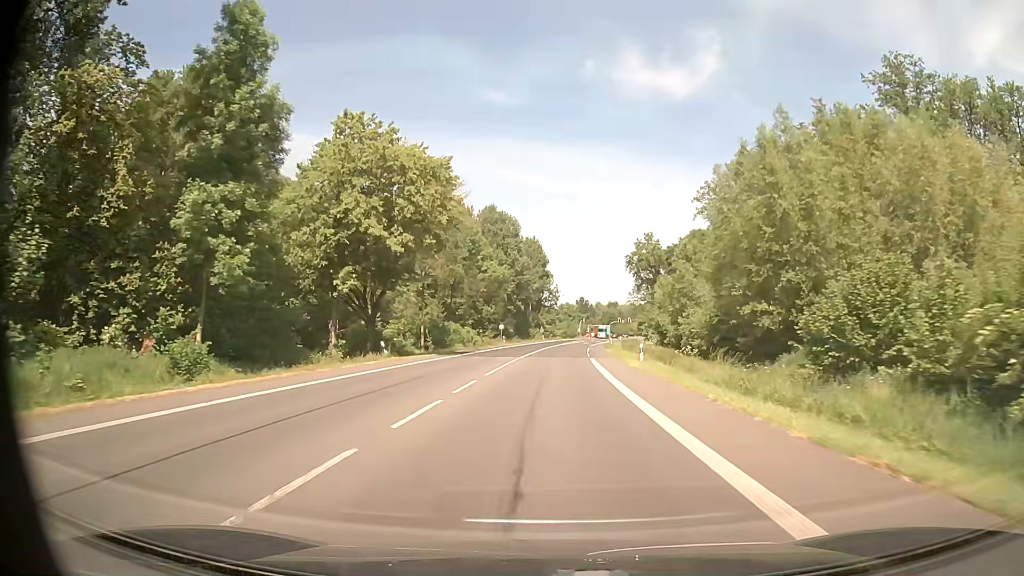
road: primary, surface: asphalt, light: Day
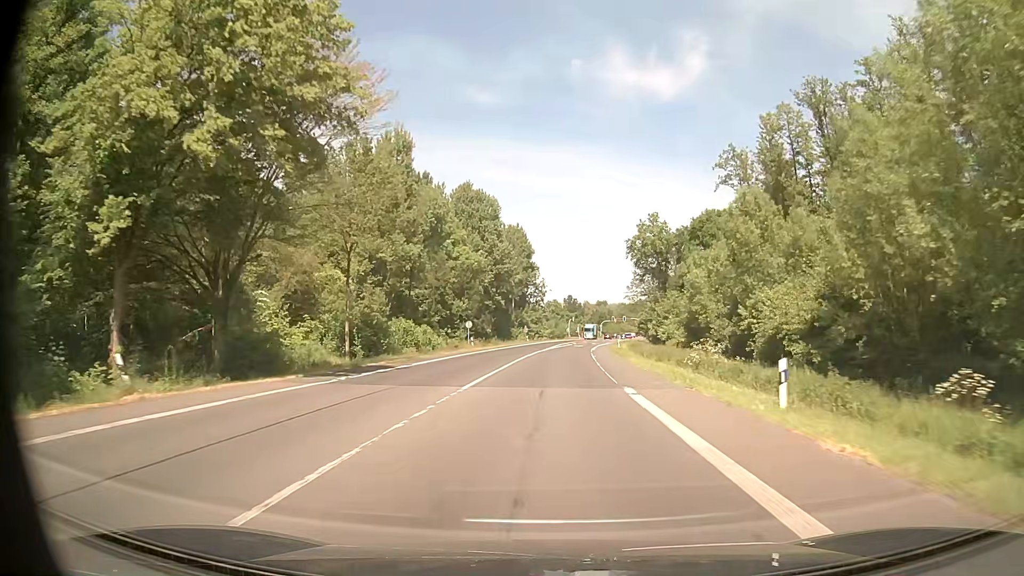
(+0.3, +22.2) m; +1°
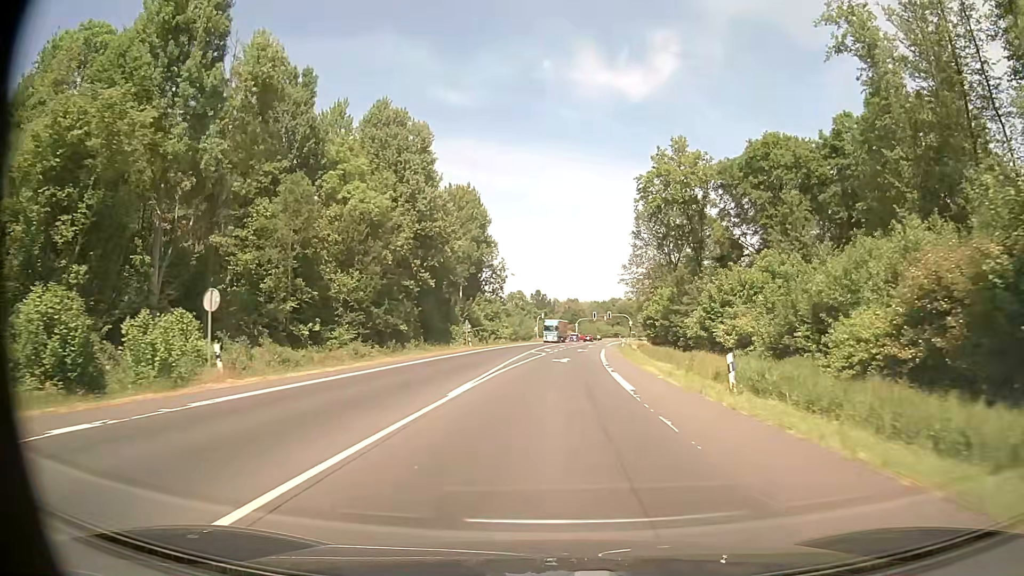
(+1.3, +44.3) m; +3°
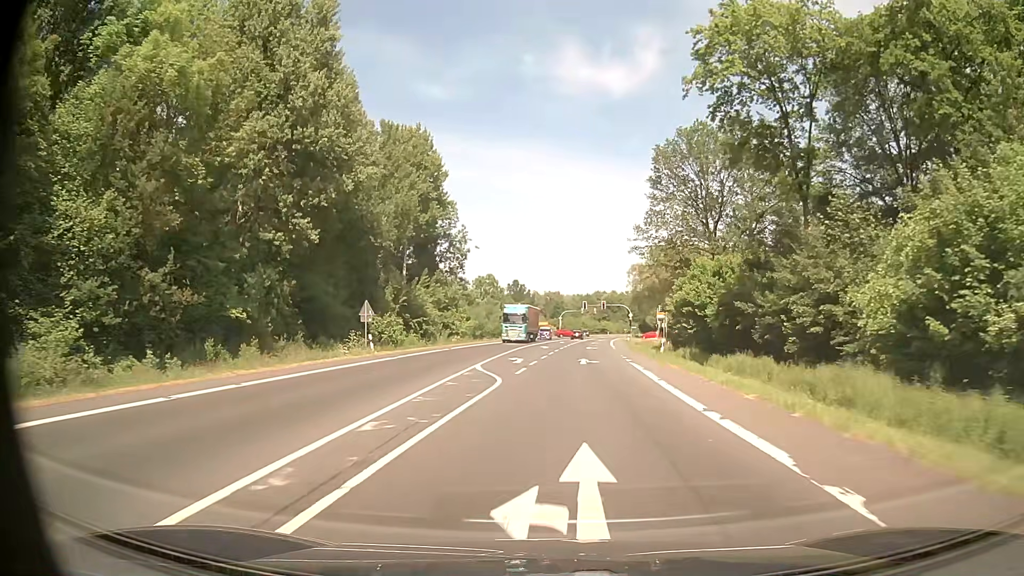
(+0.5, +32.0) m; +2°
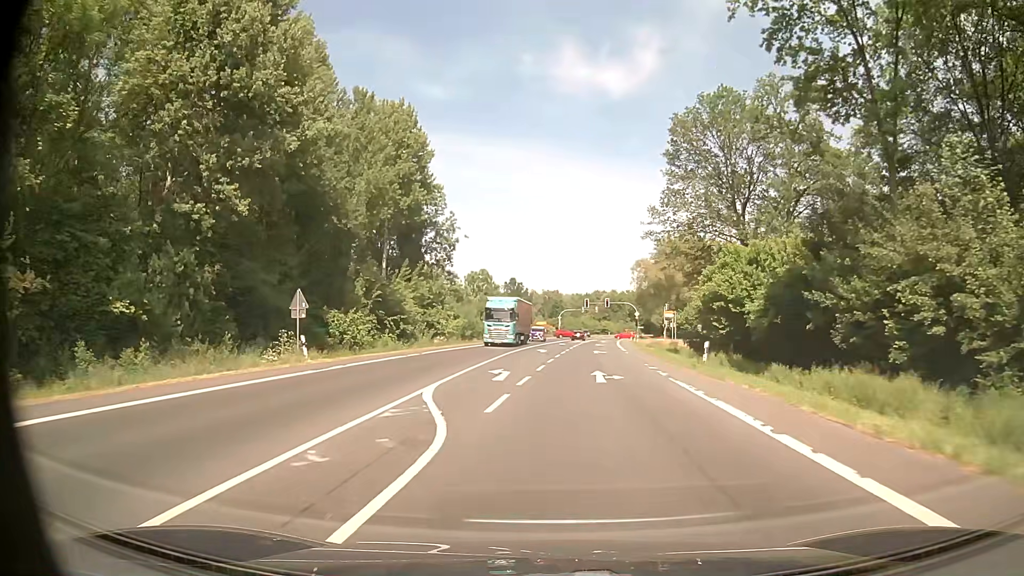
(0.0, +9.9) m; 0°
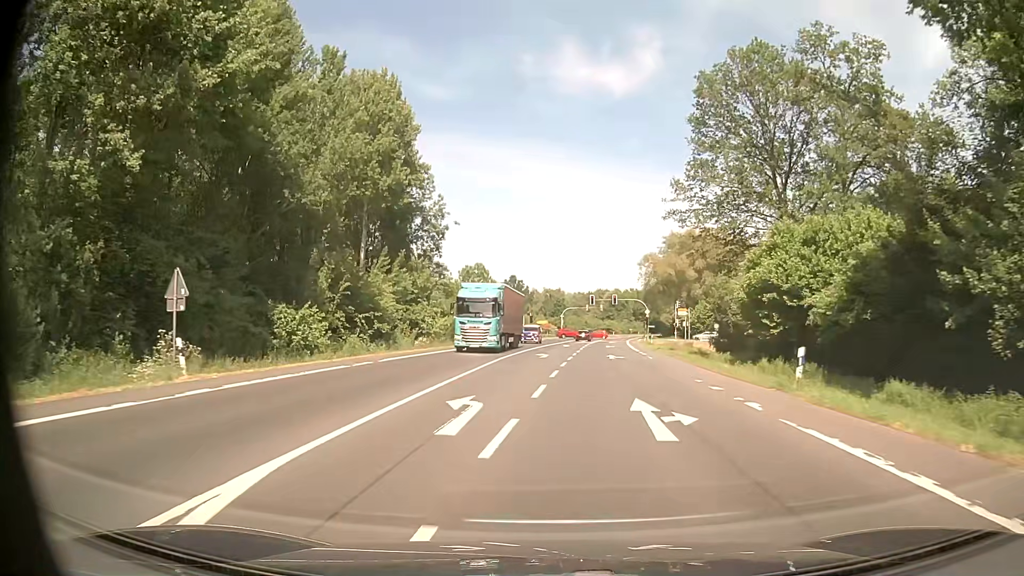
(0.0, +9.5) m; 0°
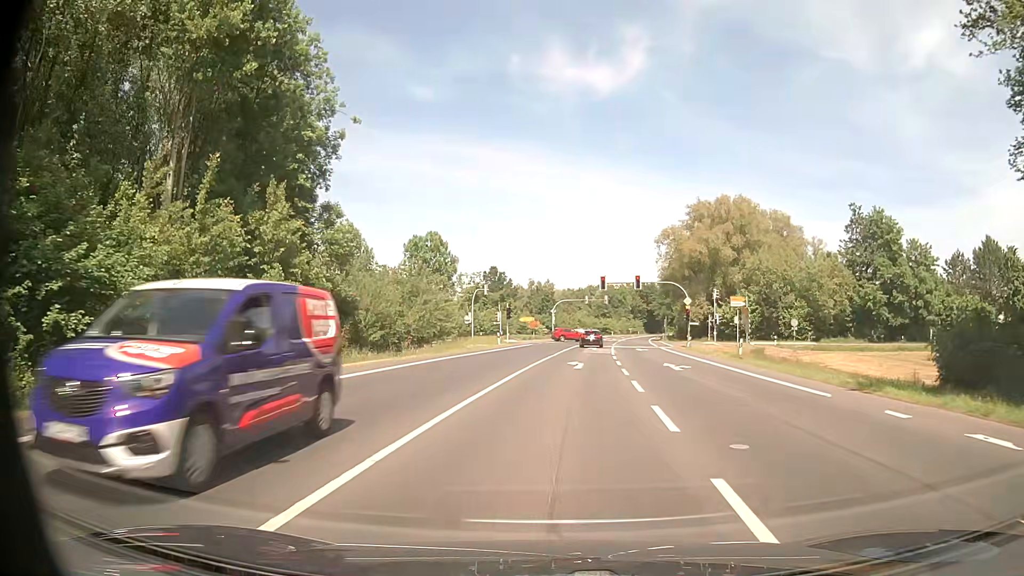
(0.0, +34.0) m; +1°
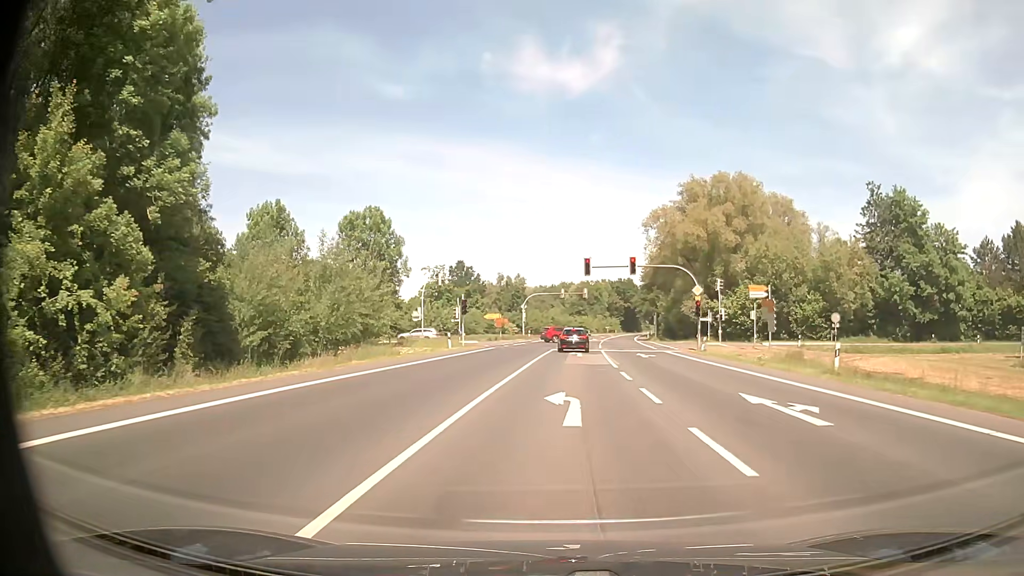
(+0.2, +14.6) m; +2°
(0, +10) (+1, +20) (+1, +30) (+2, +40) (+3, +50) (+3, +60) (0, +69) (-8, +75) (-17, +77) (-27, +78) m
